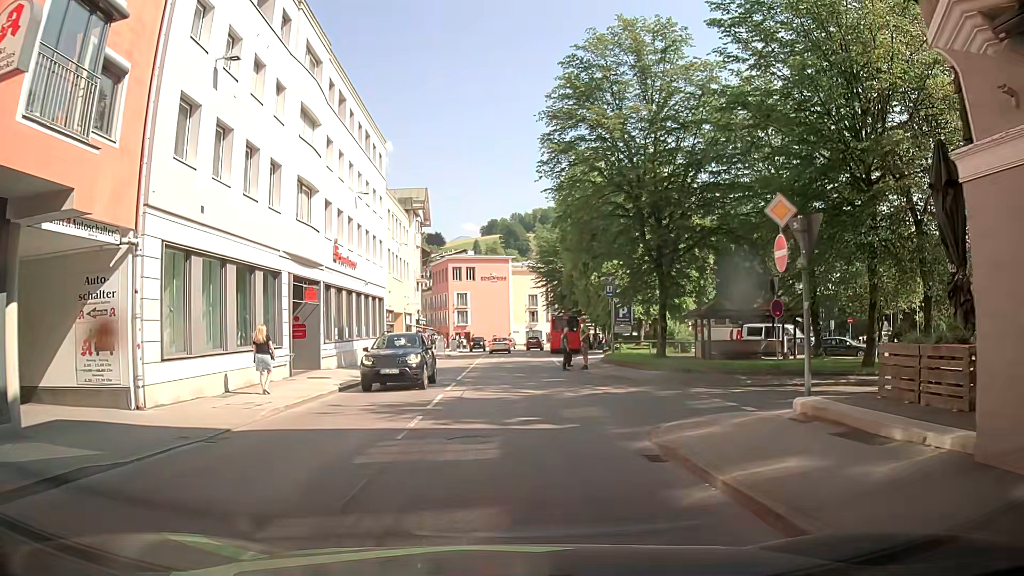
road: tertiary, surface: asphalt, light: Day
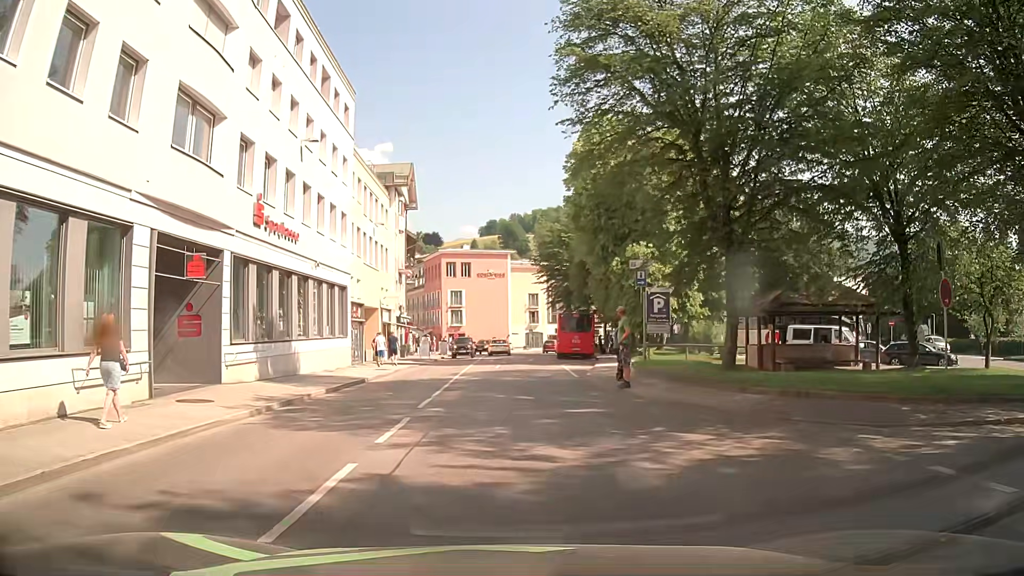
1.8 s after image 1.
(0.0, +9.5) m; 0°
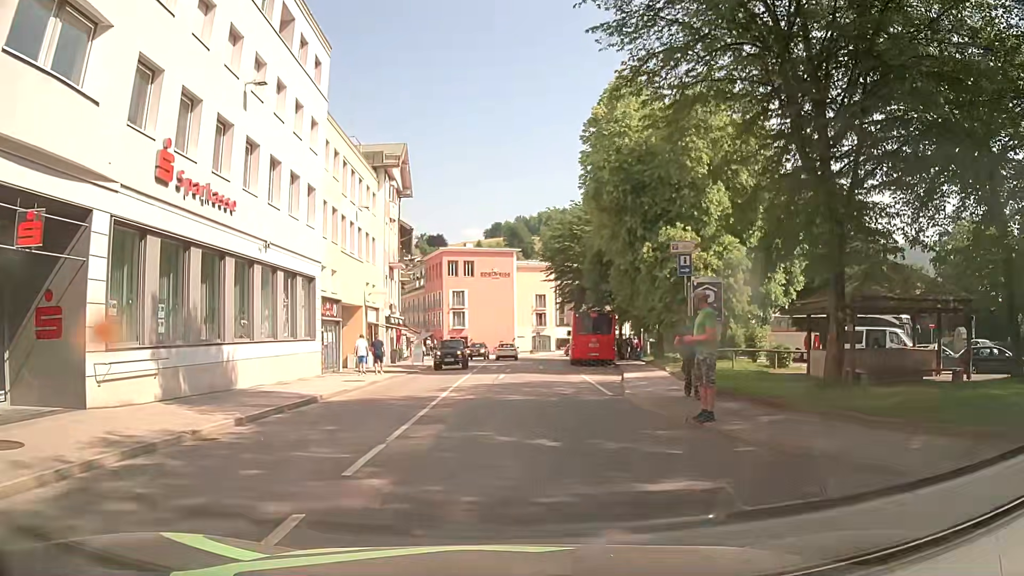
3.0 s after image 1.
(+0.1, +6.6) m; +1°
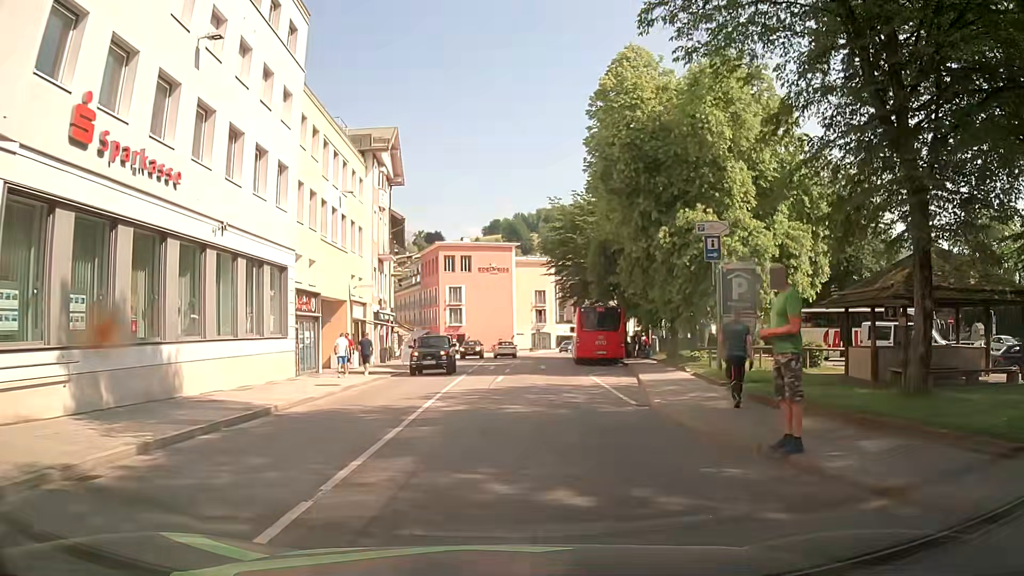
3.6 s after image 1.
(0.0, +3.4) m; -1°
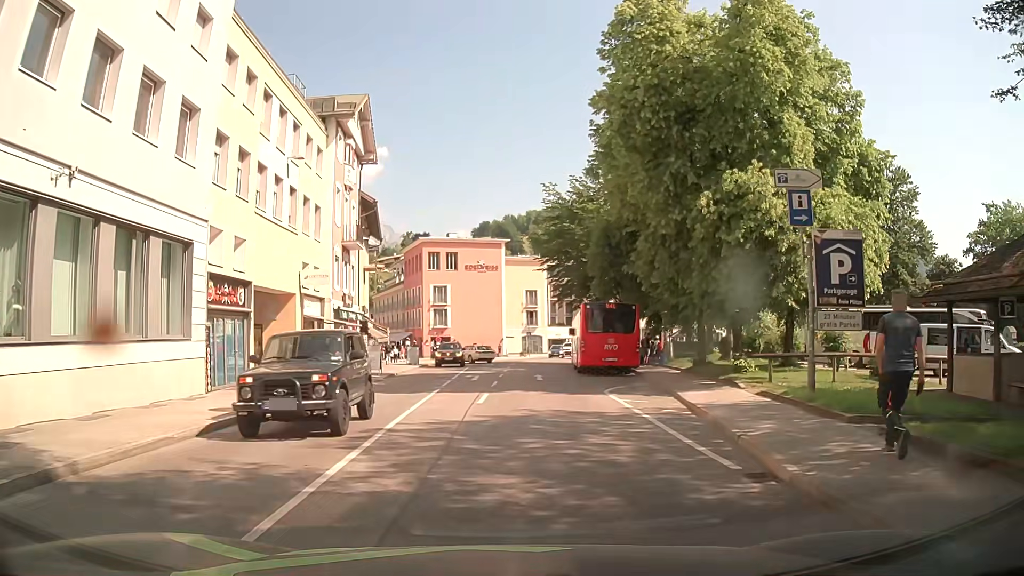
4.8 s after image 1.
(+0.2, +6.9) m; +2°
(0, +10) (0, +20) (+1, +30) (+1, +40) (+2, +50) (+2, +60) (+6, +69) (+15, +72) (+25, +70) (+33, +64) m
